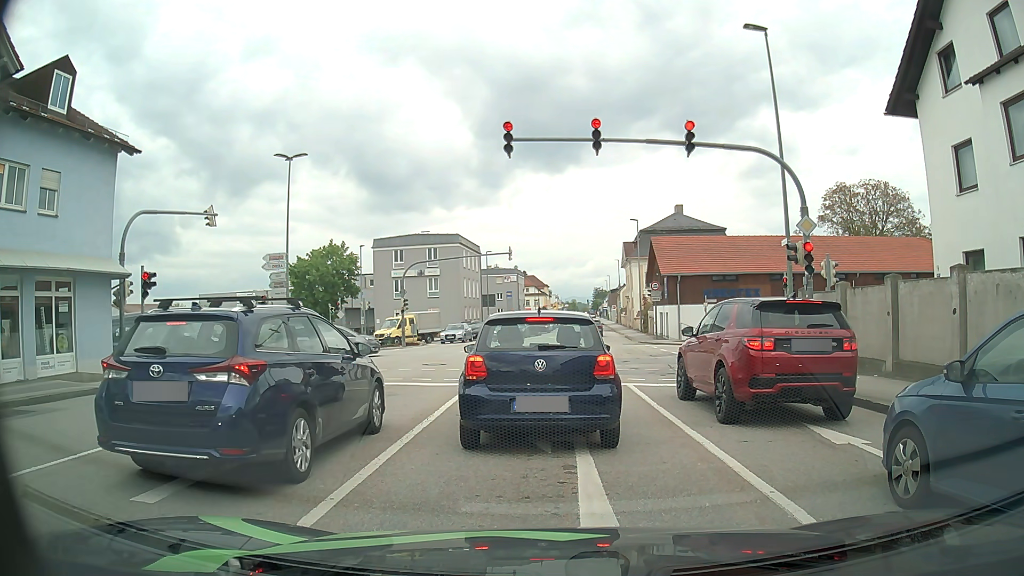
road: tertiary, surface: asphalt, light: Day
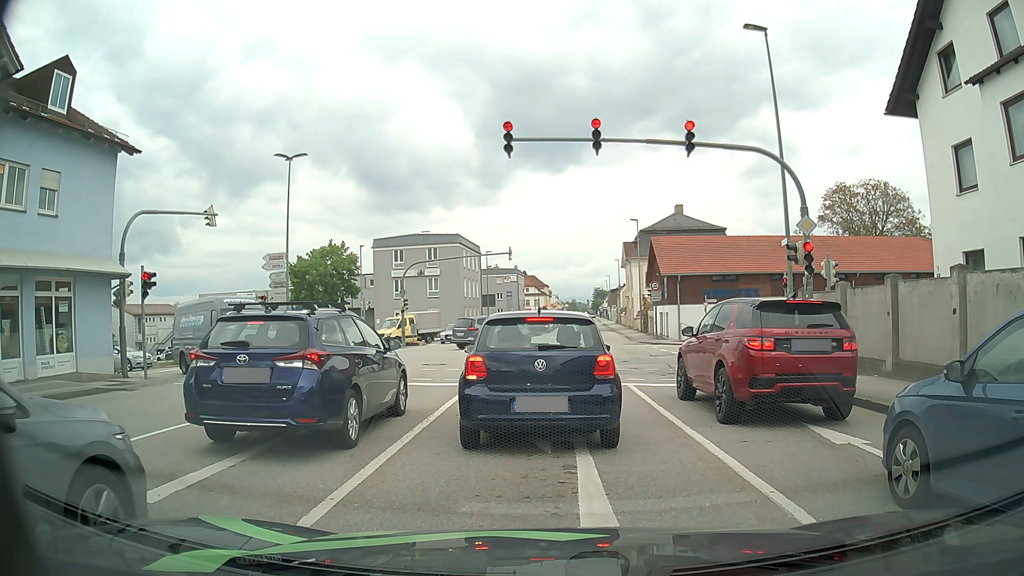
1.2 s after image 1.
(0.0, 0.0) m; 0°
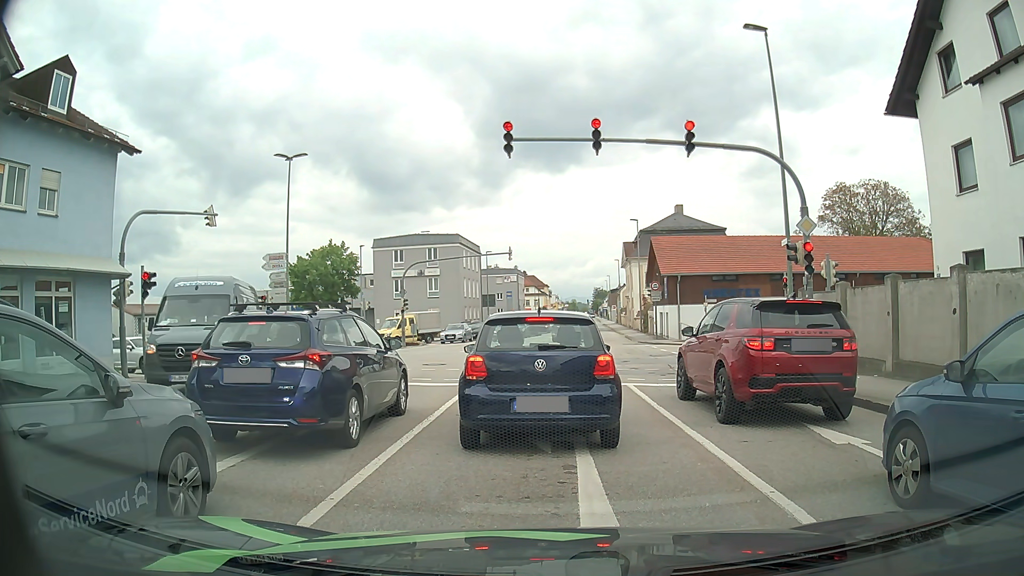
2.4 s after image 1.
(0.0, 0.0) m; 0°
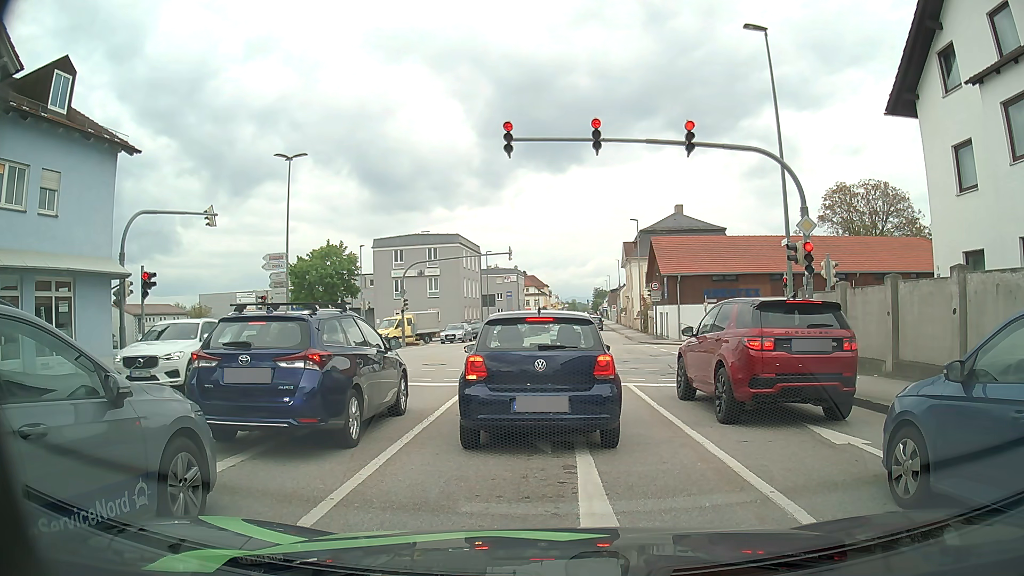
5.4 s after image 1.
(0.0, 0.0) m; 0°
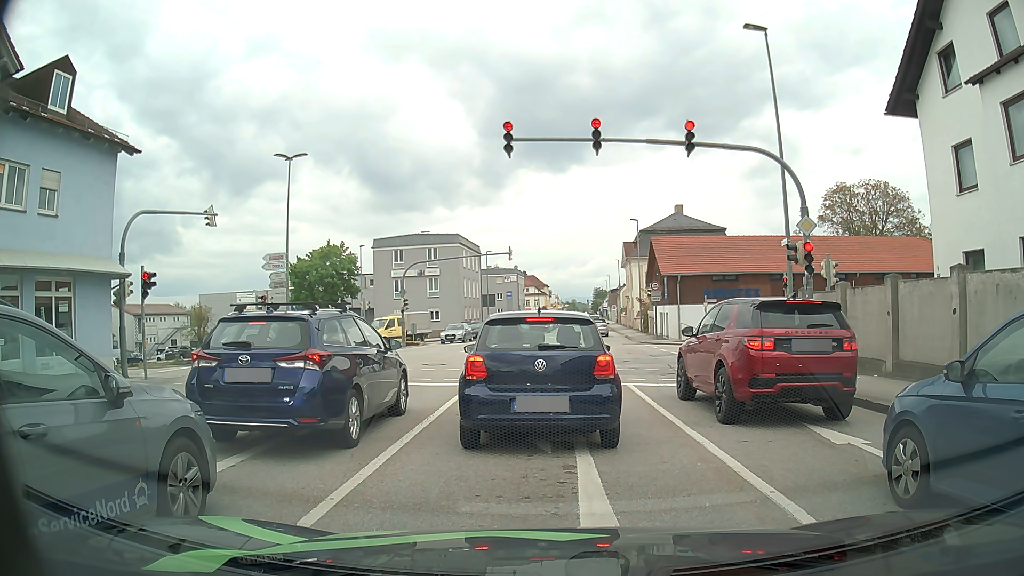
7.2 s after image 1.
(0.0, 0.0) m; 0°
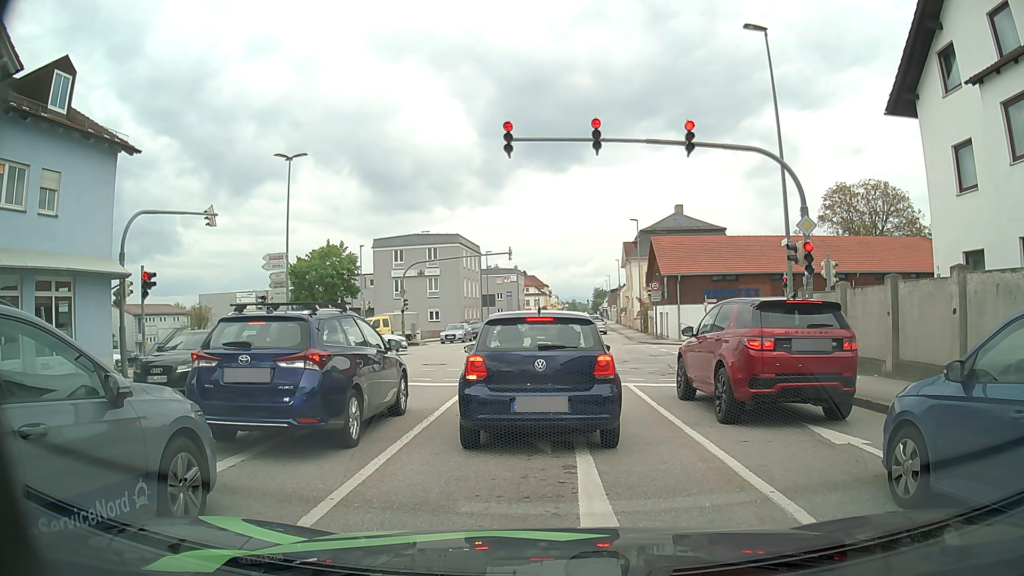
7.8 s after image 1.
(0.0, 0.0) m; 0°
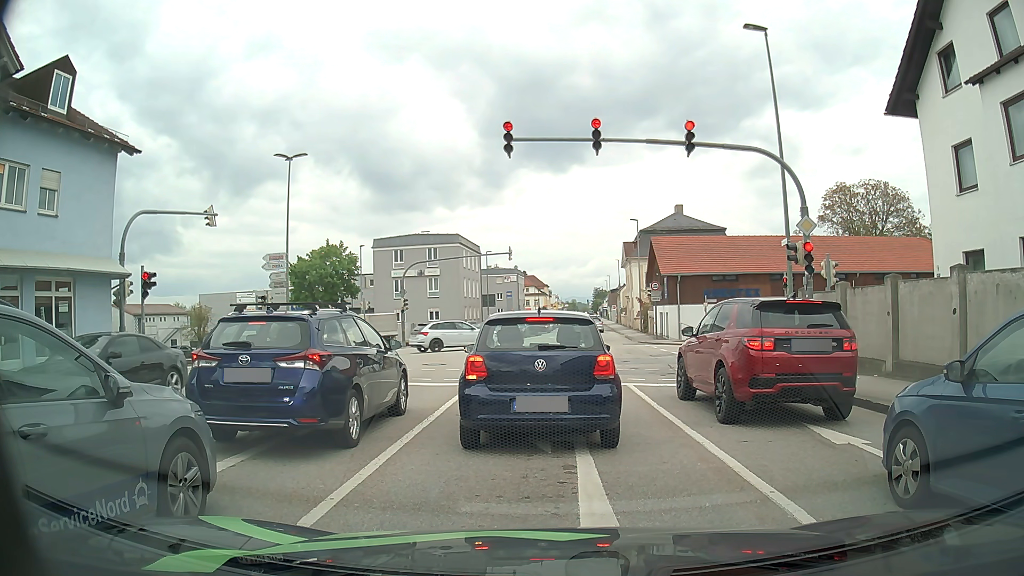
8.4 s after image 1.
(0.0, 0.0) m; 0°
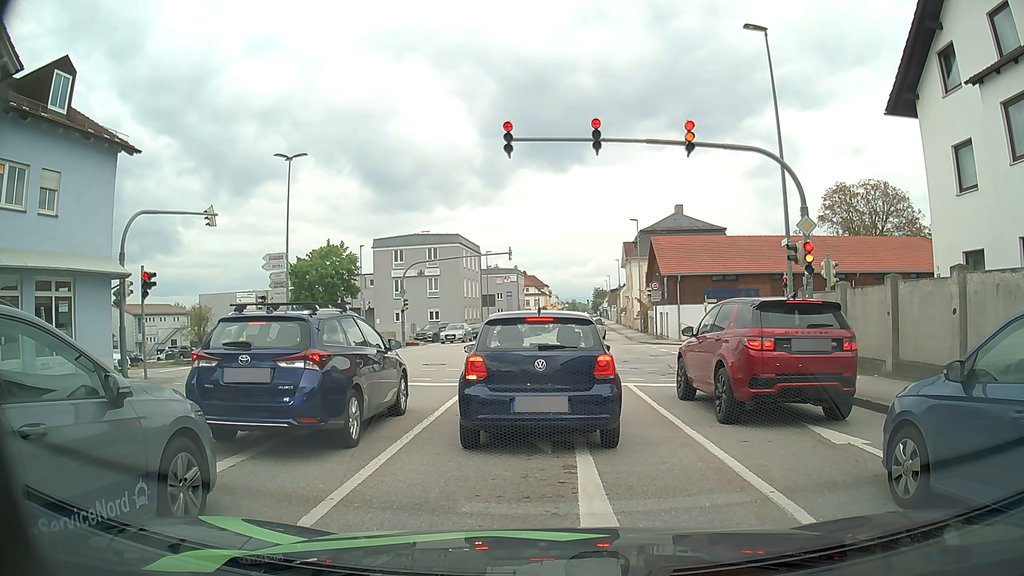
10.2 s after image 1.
(0.0, 0.0) m; 0°
(0, +10) (0, +20) (-1, +30) (-6, +38) (-15, +41) (-25, +41) (-35, +41) (-45, +40) (-55, +40) (-65, +41) m
